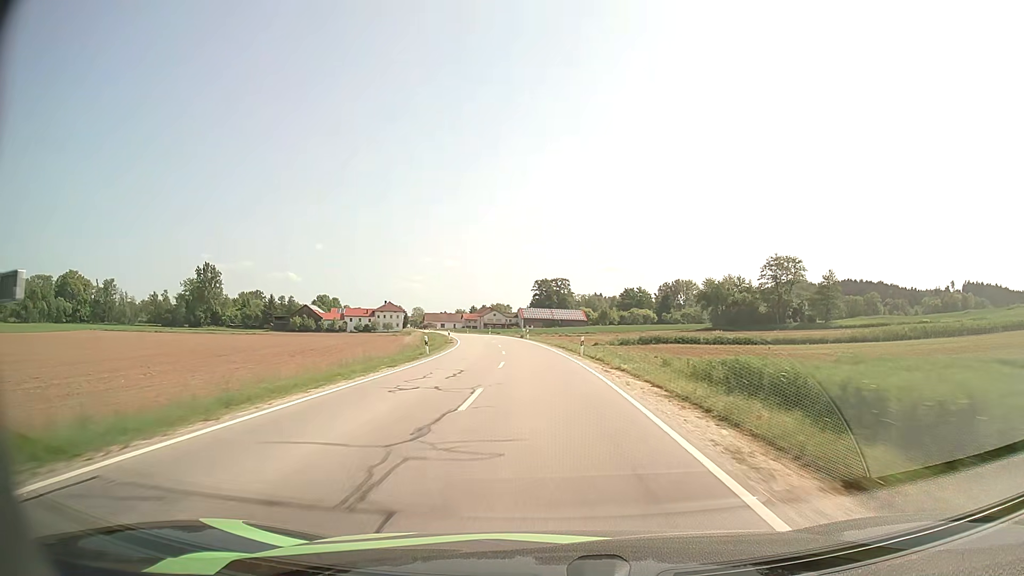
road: secondary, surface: asphalt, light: Day
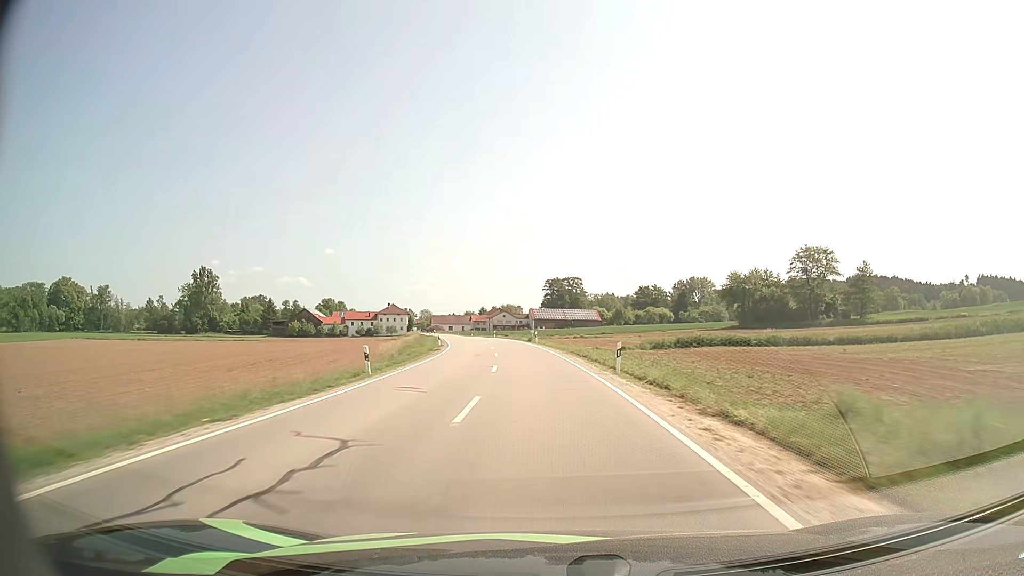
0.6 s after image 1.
(-0.1, +12.8) m; -1°
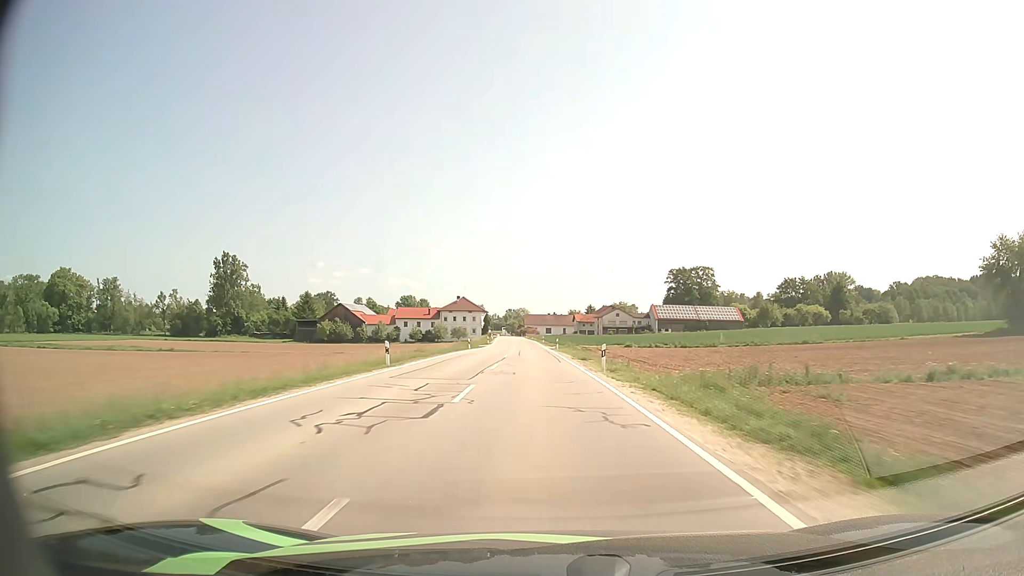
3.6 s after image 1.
(-5.3, +65.8) m; -9°
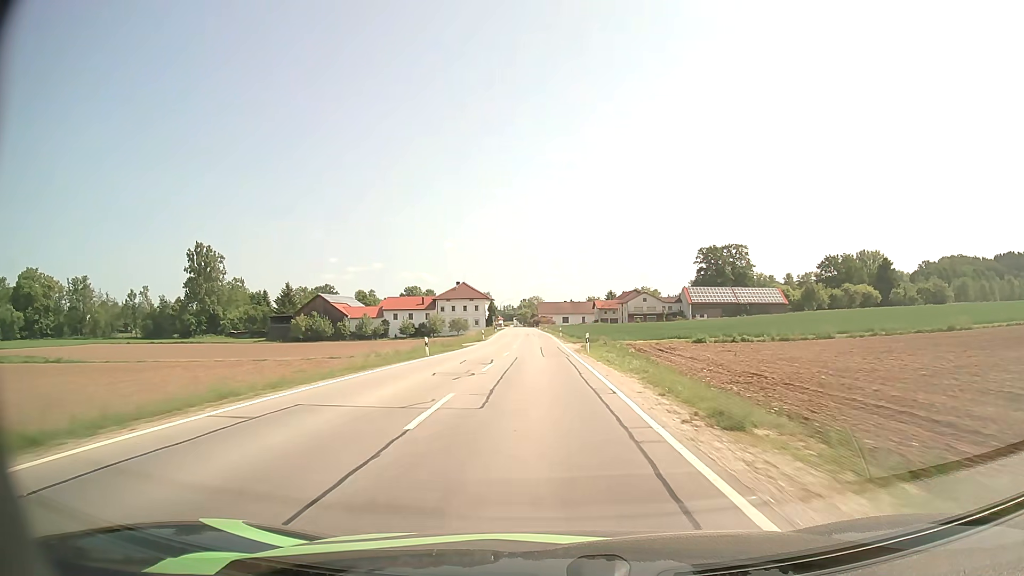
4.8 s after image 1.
(-0.4, +27.3) m; -2°
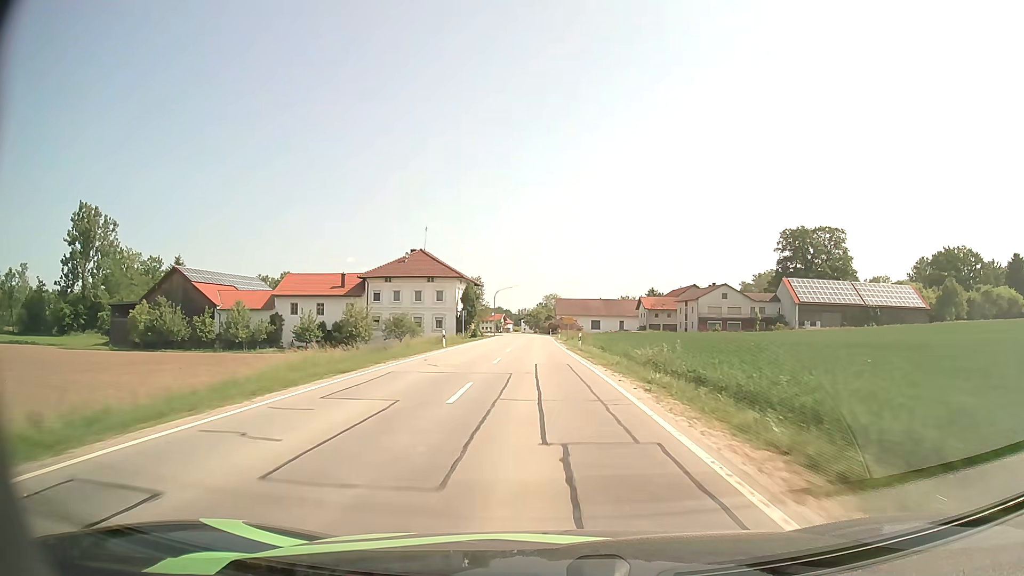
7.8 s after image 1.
(-1.4, +65.5) m; -2°
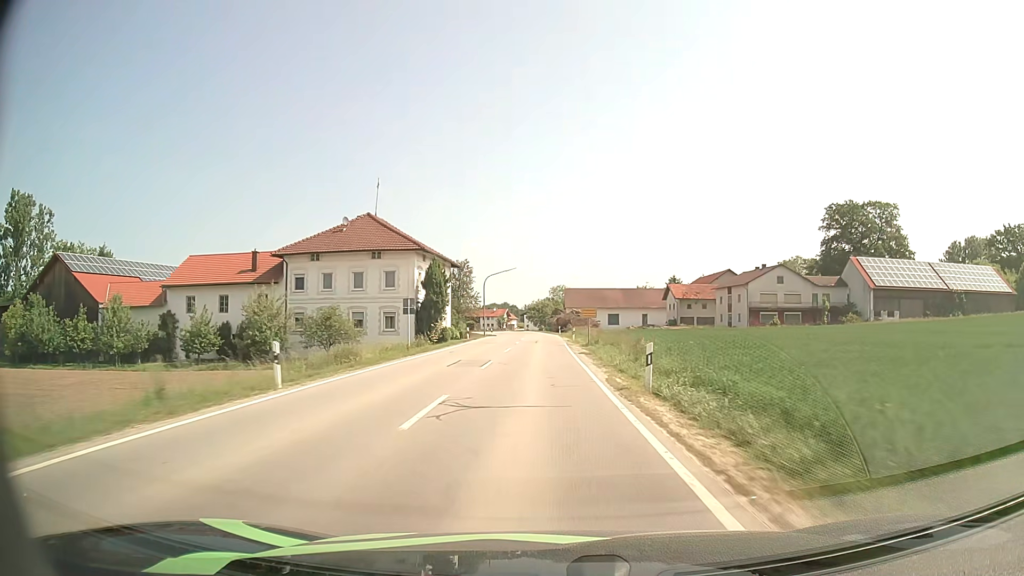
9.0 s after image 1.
(-0.1, +25.0) m; 0°
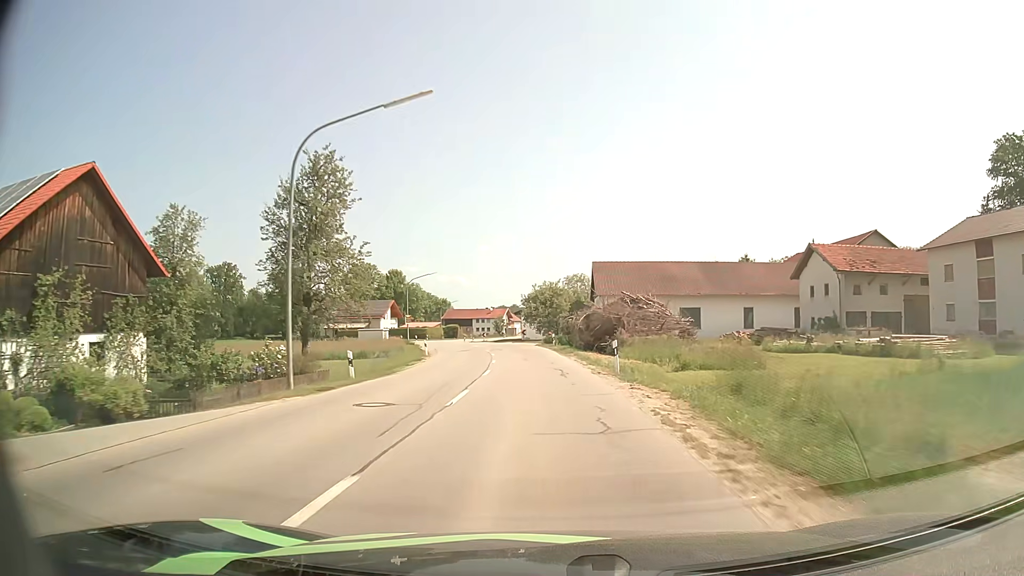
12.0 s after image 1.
(-0.4, +58.2) m; -1°
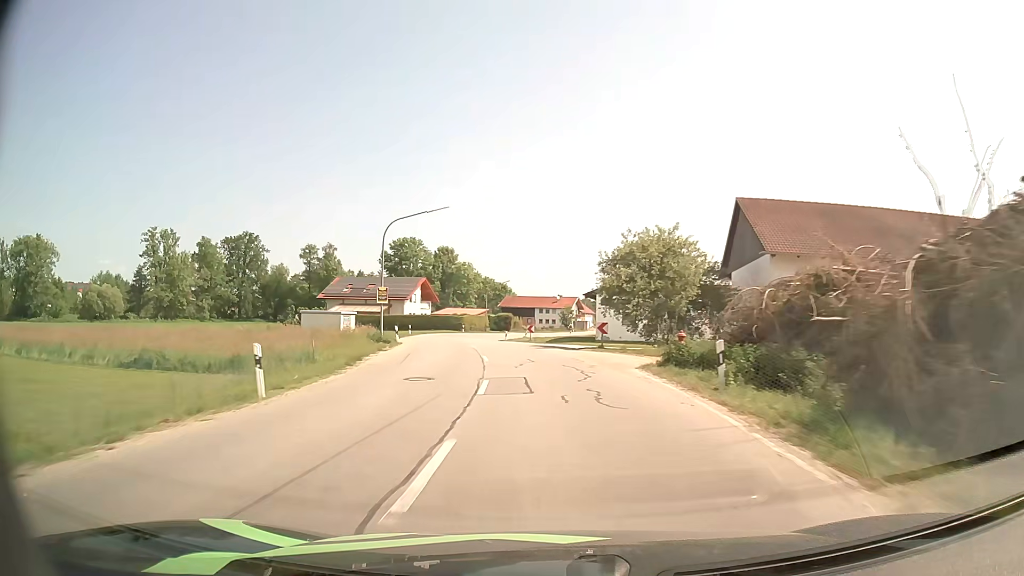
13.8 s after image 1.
(-1.4, +33.3) m; -6°
(0, +10) (-1, +20) (-2, +30) (-4, +40) (-5, +50) (-6, +60) (-7, +70) (-6, +80) (-4, +89) (-2, +99) m
